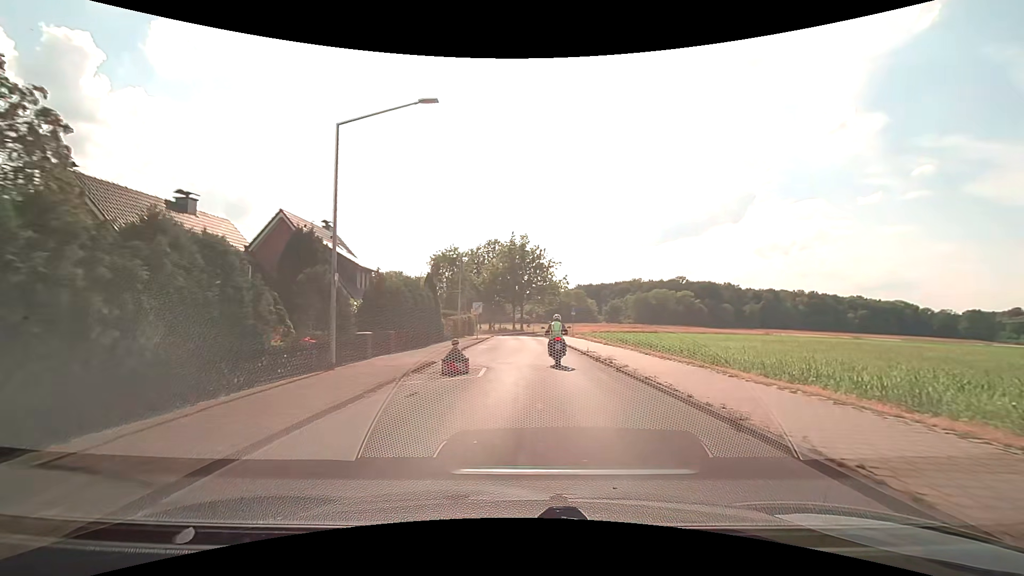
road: unclassified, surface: asphalt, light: Day
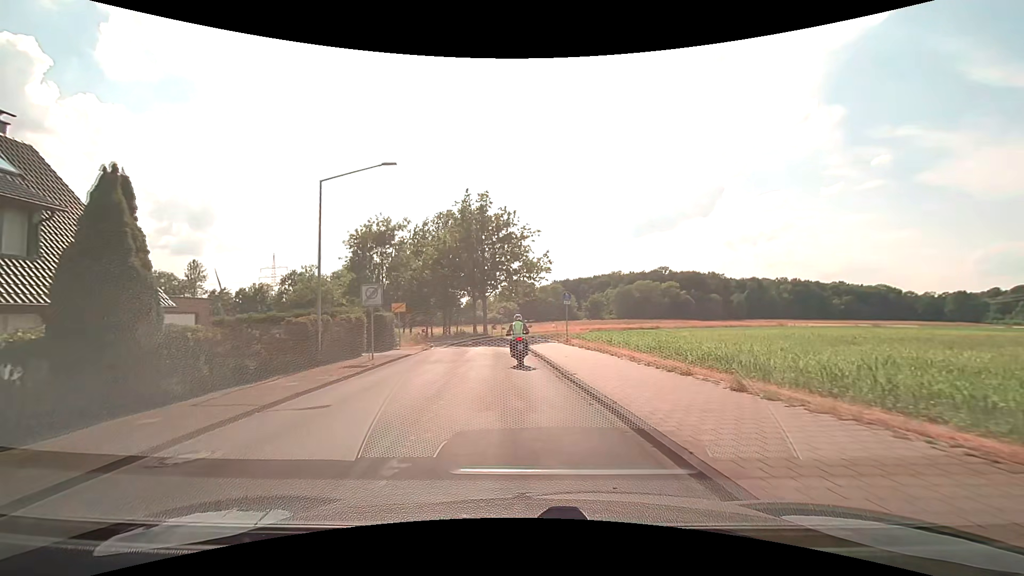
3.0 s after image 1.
(+1.1, +24.0) m; +3°
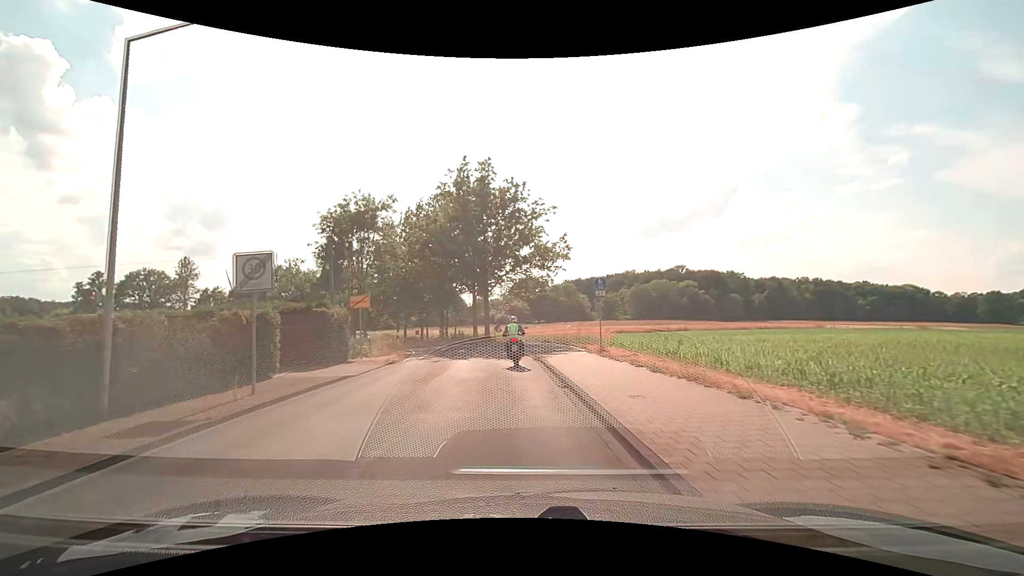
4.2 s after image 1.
(-0.1, +10.1) m; -1°
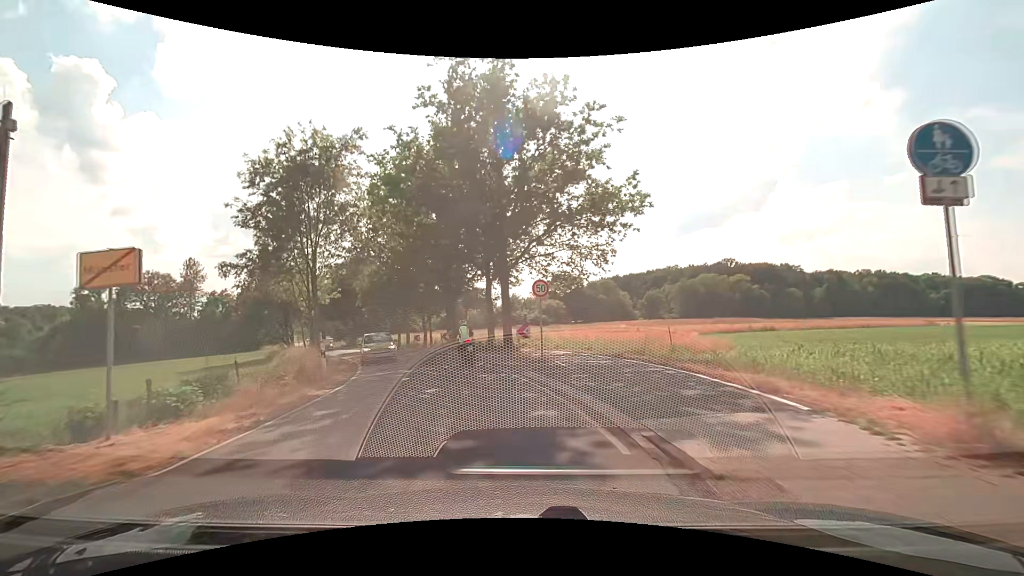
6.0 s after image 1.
(-0.5, +16.5) m; -4°
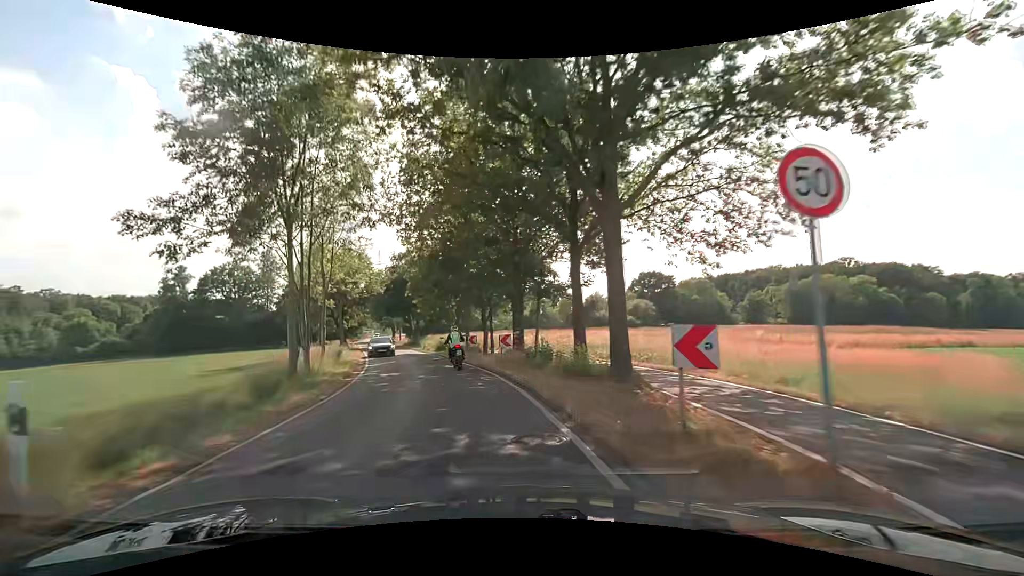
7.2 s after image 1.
(-0.7, +12.1) m; -9°
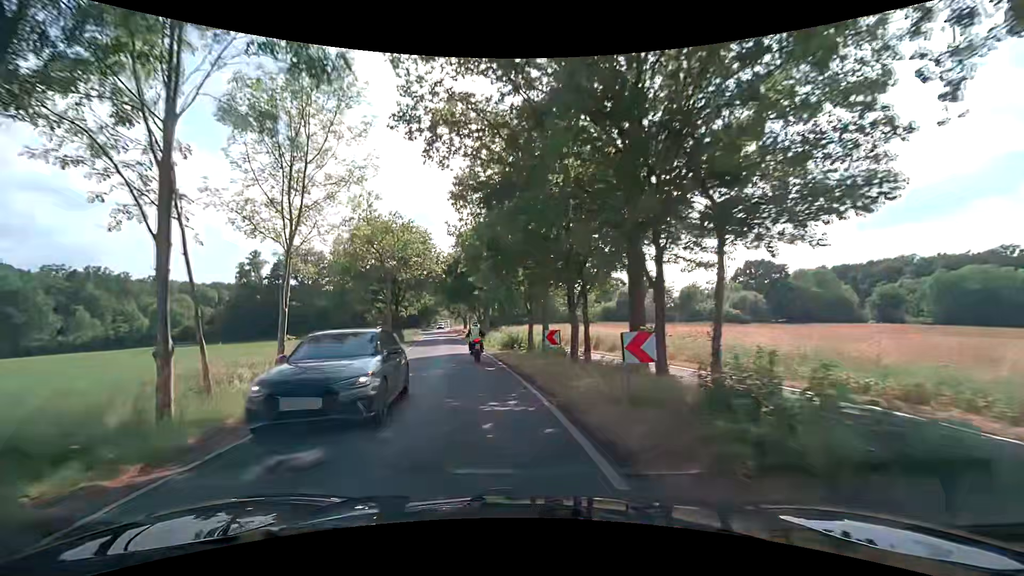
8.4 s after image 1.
(-1.1, +12.9) m; -9°
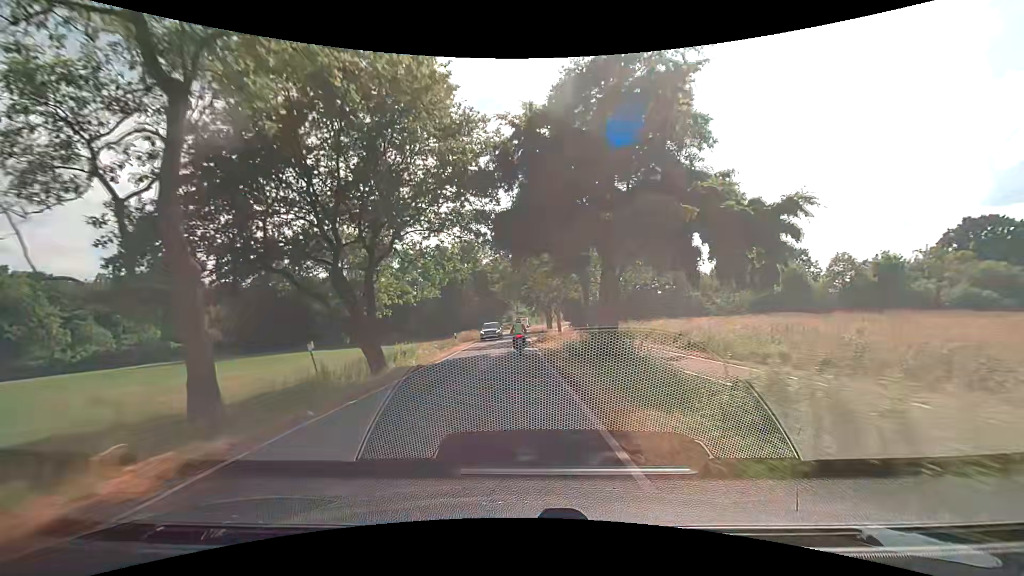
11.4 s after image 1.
(-4.0, +35.4) m; -9°
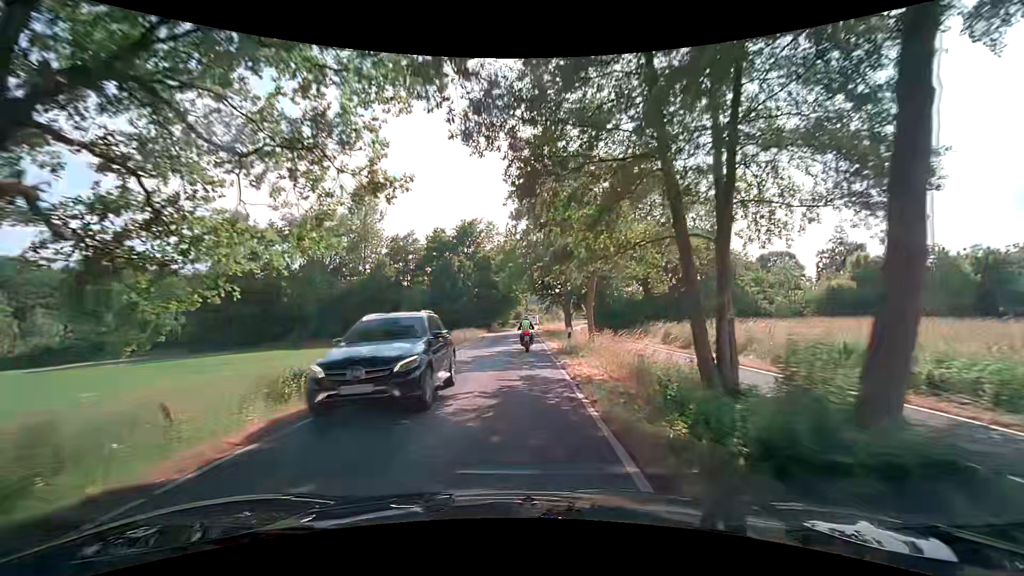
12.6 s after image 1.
(-0.2, +15.0) m; 0°
(0, +10) (0, +20) (-1, +30) (-1, +40) (-1, +50) (-1, +60) (-1, +70) (-1, +80) (0, +90) (+2, +100) m
